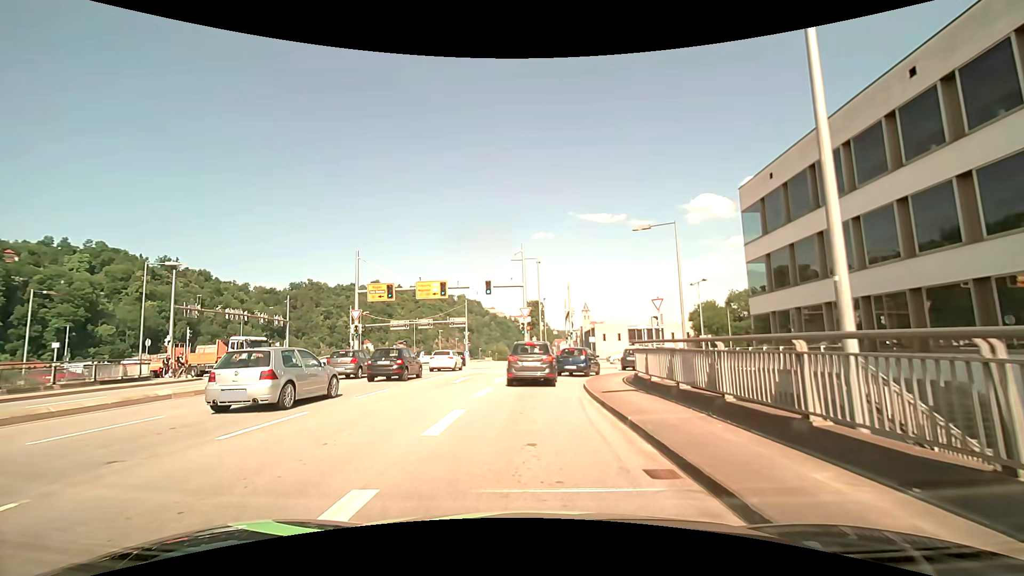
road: primary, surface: asphalt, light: Day
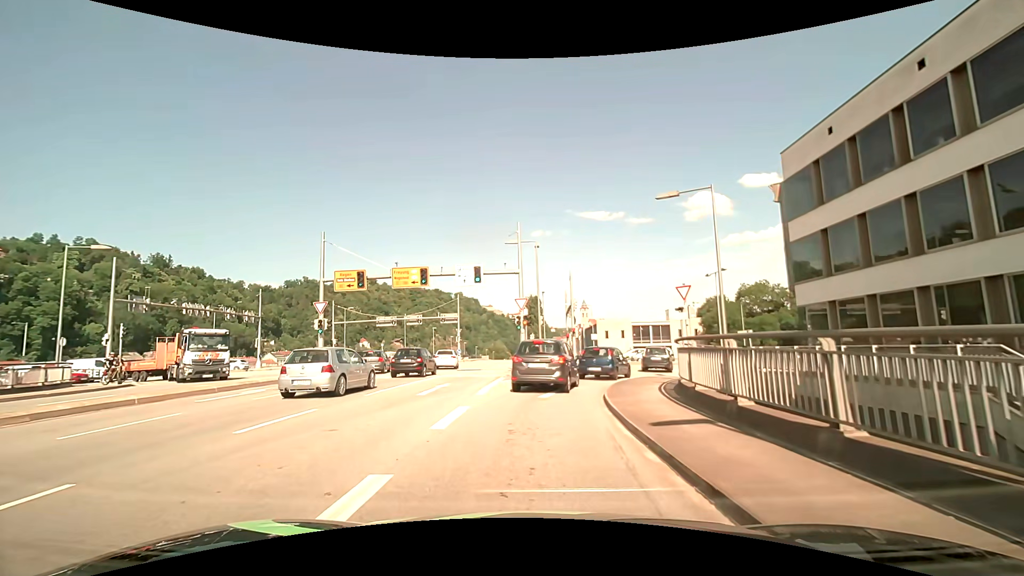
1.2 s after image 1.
(0.0, +5.3) m; -1°
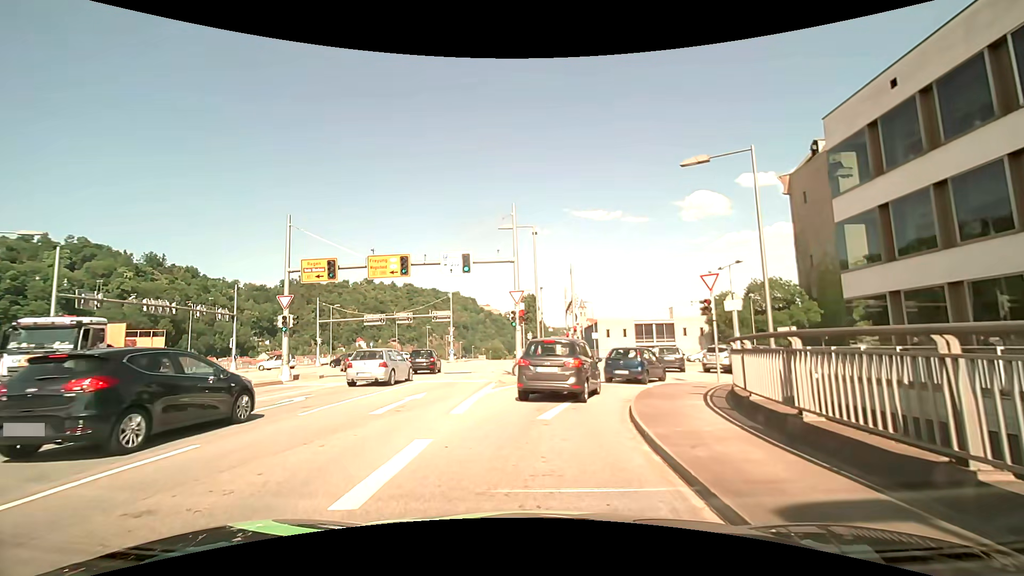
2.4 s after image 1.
(0.0, +3.7) m; +1°
